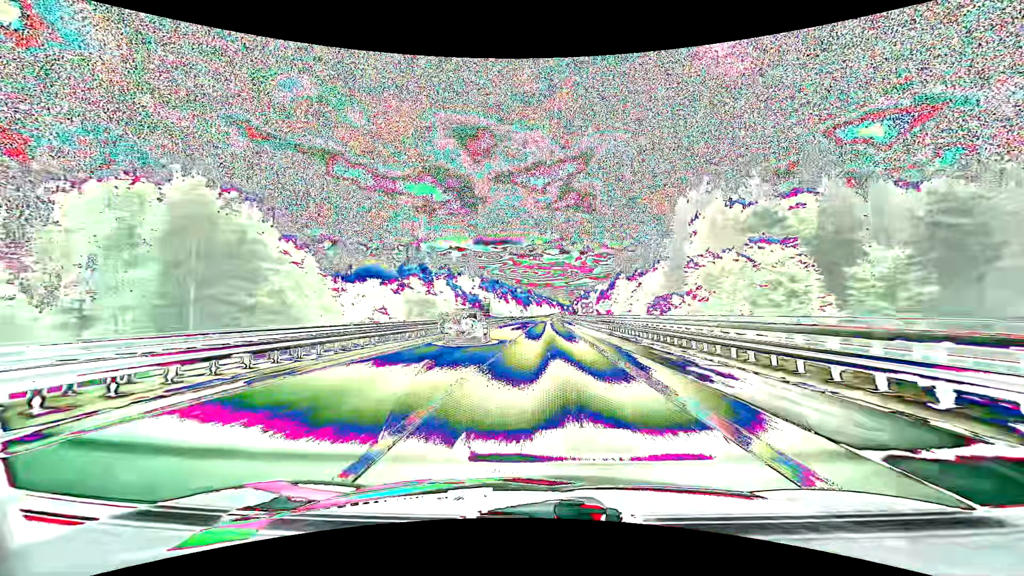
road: motorway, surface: asphalt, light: Day
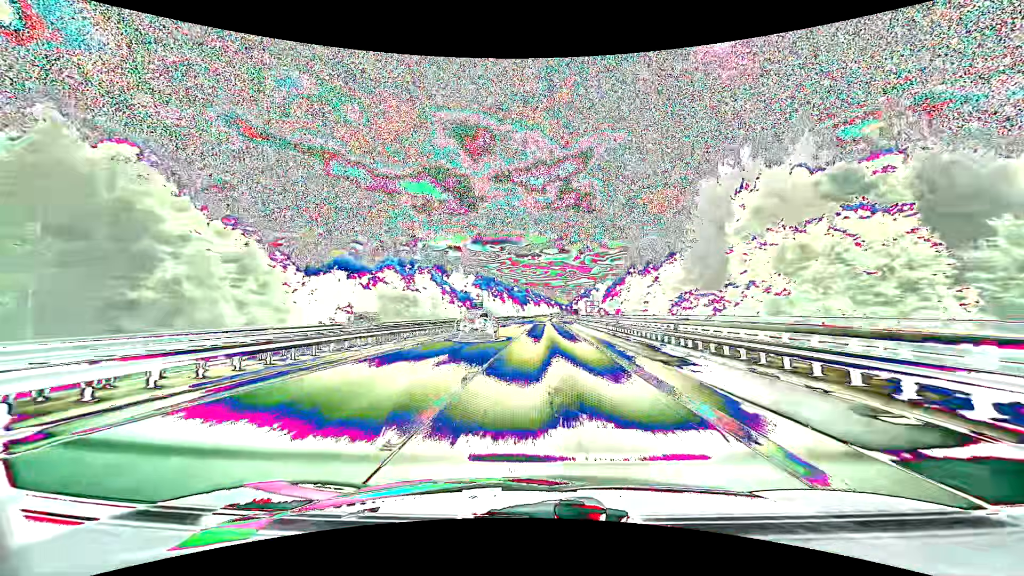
(0.0, +16.6) m; 0°
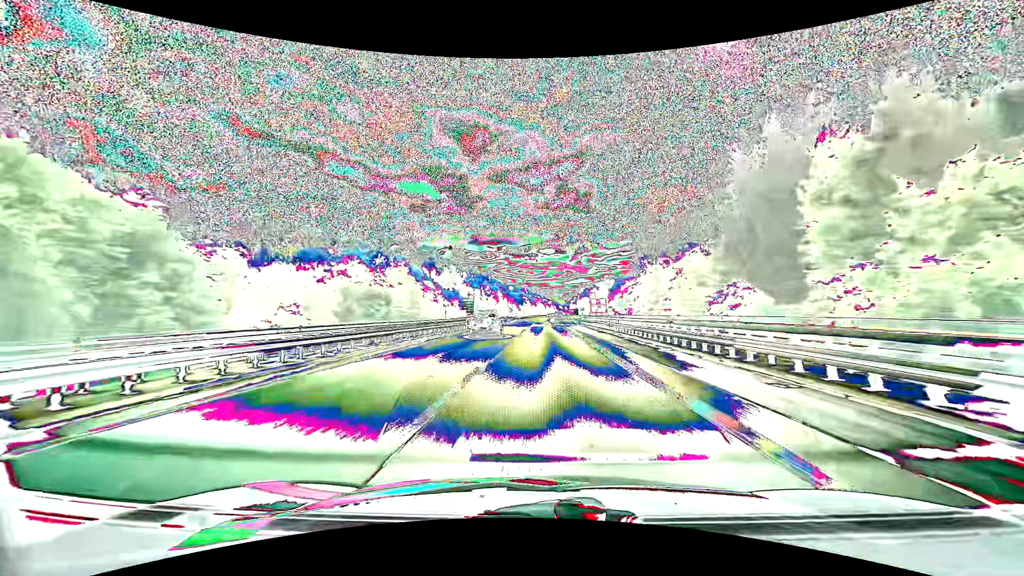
(+0.1, +16.6) m; 0°
(0, +10) (0, +20) (0, +30) (0, +40) (0, +50) (+1, +60) (+1, +70) (+1, +80) (+1, +90) (+1, +100) m
